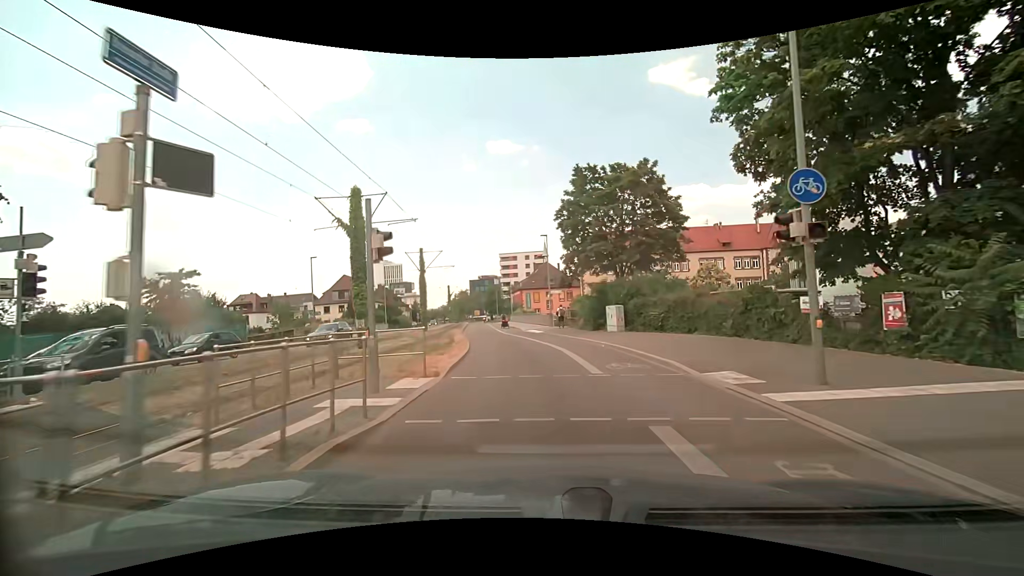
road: secondary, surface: asphalt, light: Day
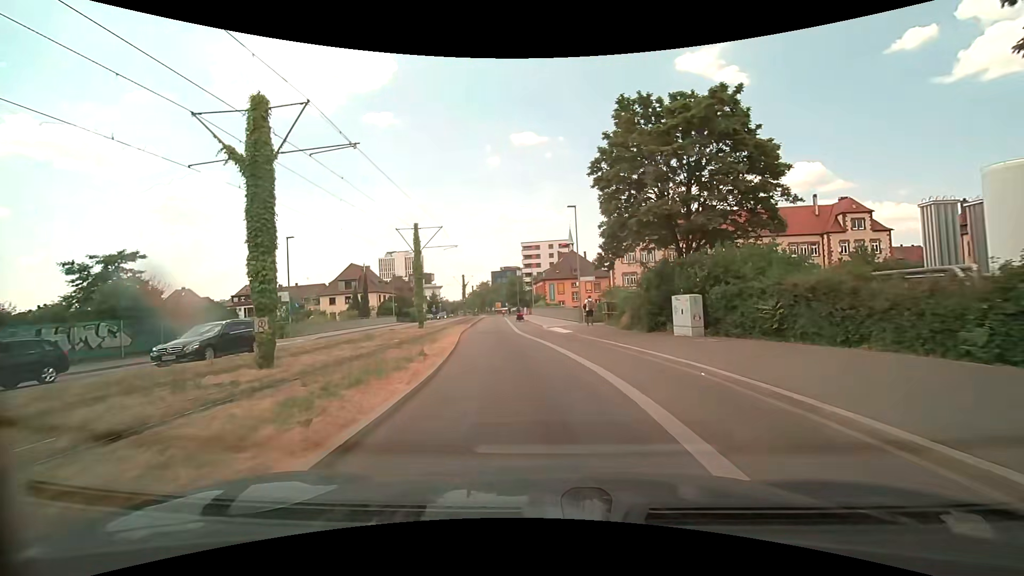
(-0.2, +9.7) m; -3°
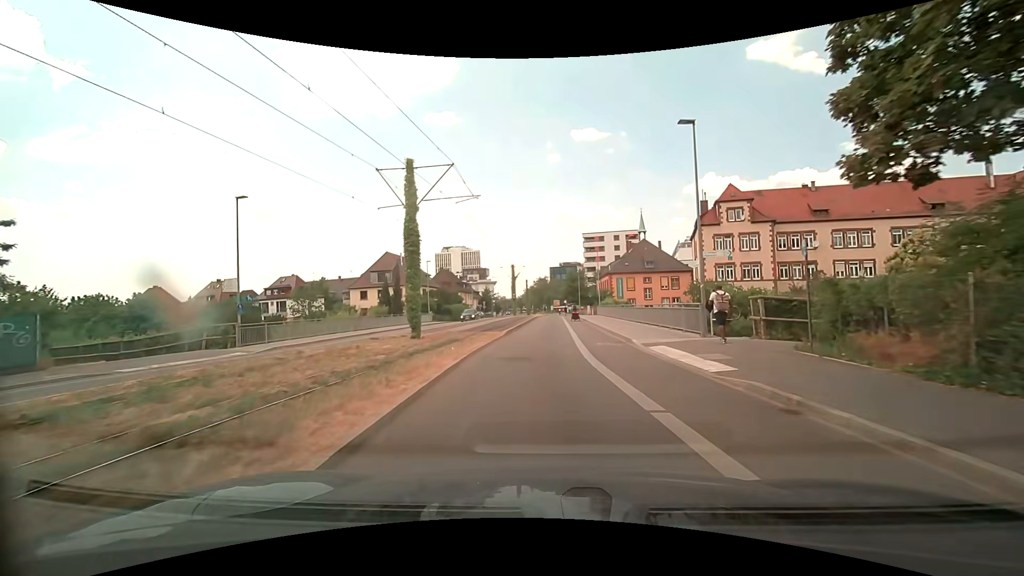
(-0.9, +15.5) m; -7°
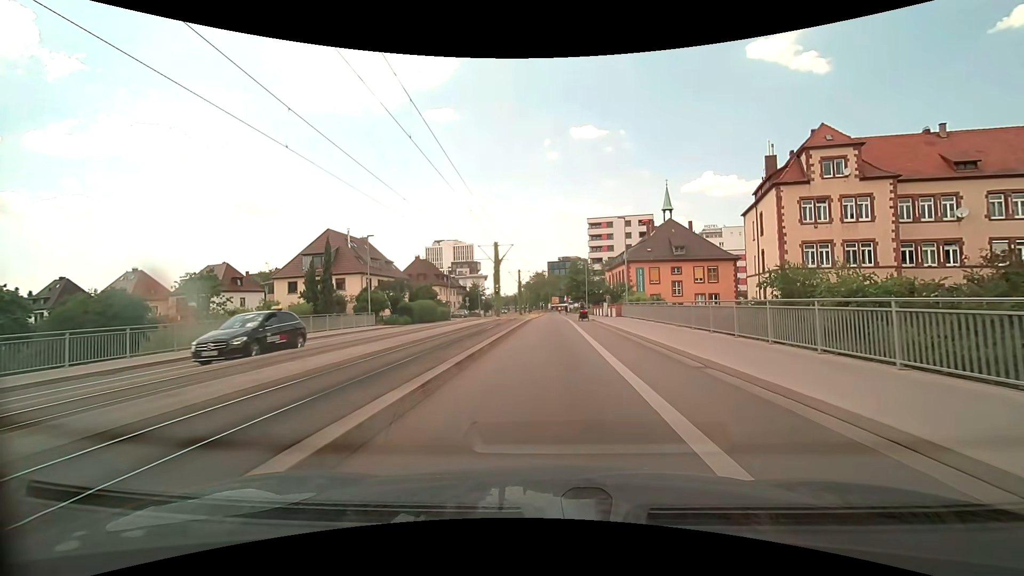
(+0.3, +22.3) m; +2°
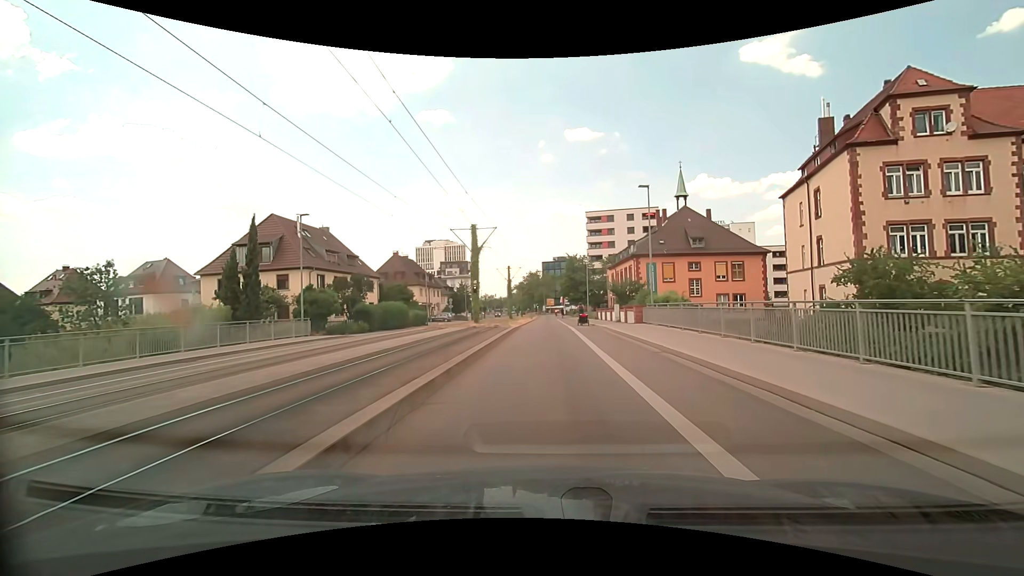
(0.0, +11.6) m; 0°
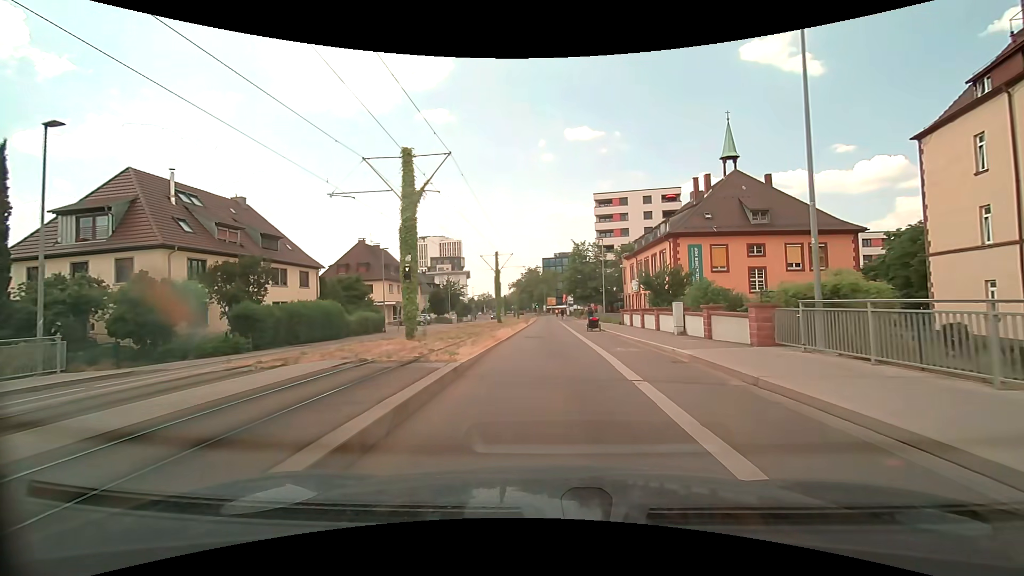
(0.0, +17.7) m; 0°
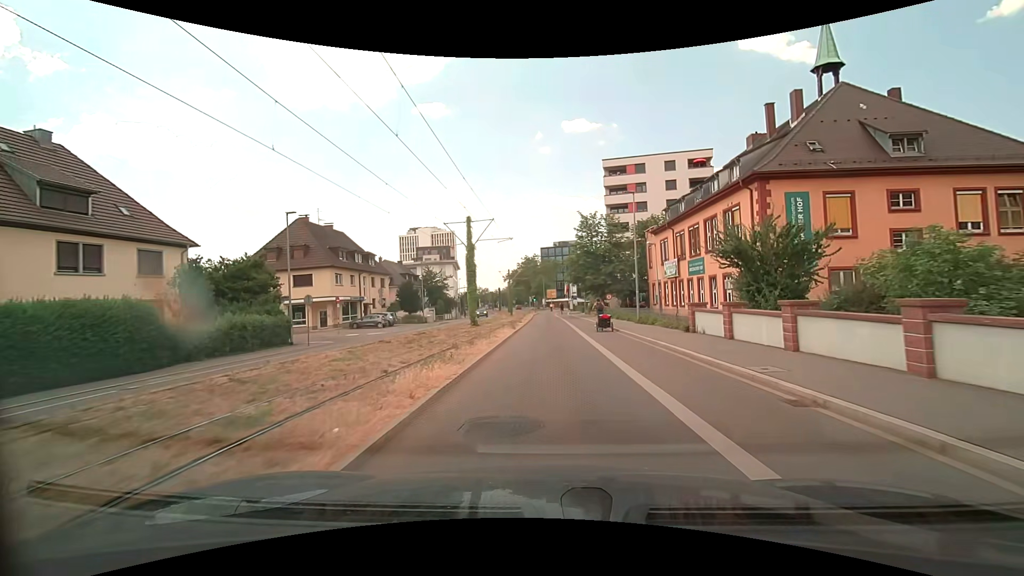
(+0.1, +17.9) m; 0°
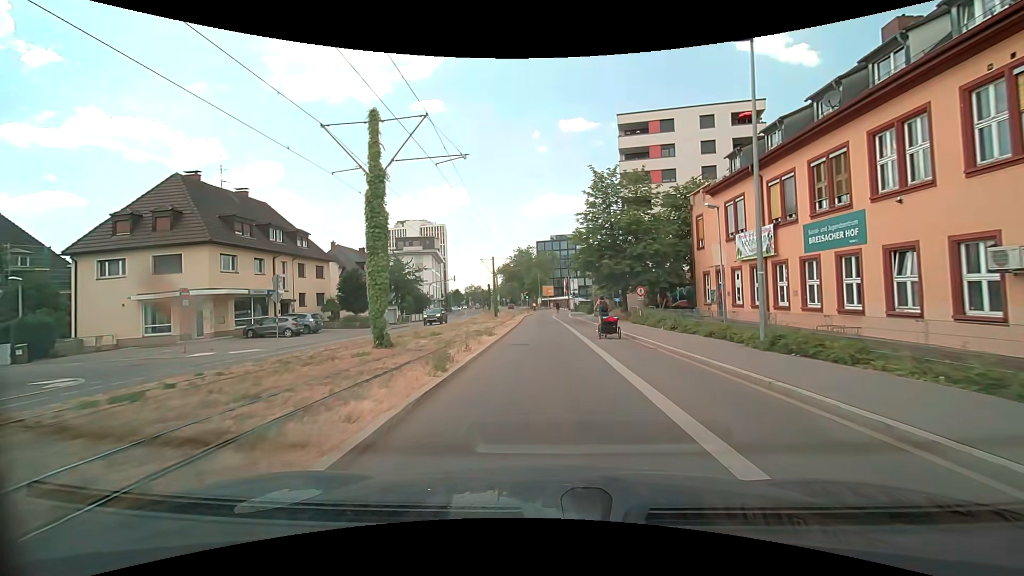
(+0.2, +18.1) m; +1°
(0, +10) (0, +20) (0, +30) (0, +40) (-1, +50) (-1, +60) (0, +70) (-1, +80) (-2, +90) (-3, +100) m
